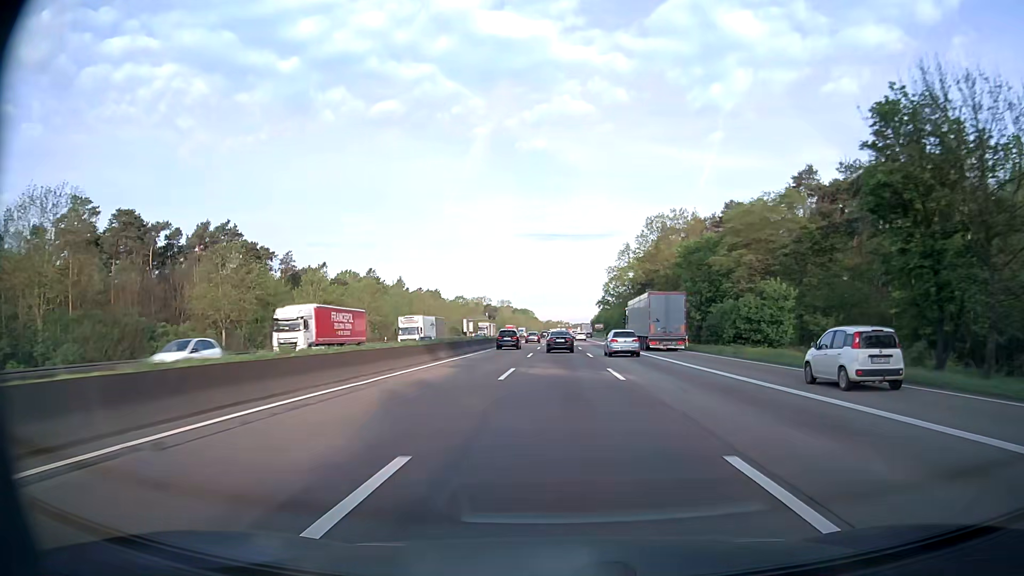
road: motorway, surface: asphalt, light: Day
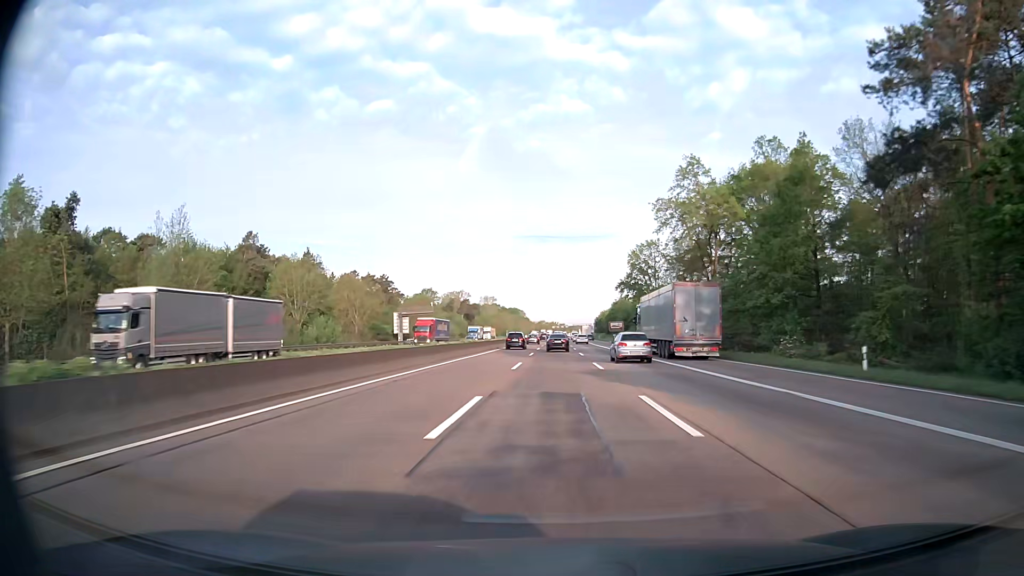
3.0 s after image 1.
(+0.4, +82.4) m; +1°
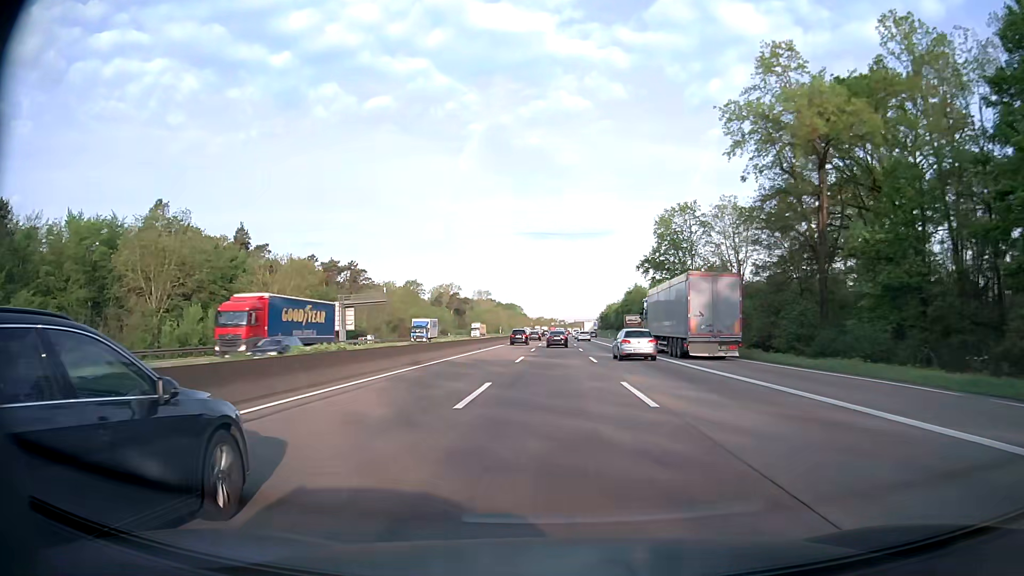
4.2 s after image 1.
(0.0, +32.8) m; 0°
(0, +10) (0, +20) (0, +30) (0, +40) (0, +50) (0, +60) (0, +70) (0, +80) (0, +90) (0, +100) m
